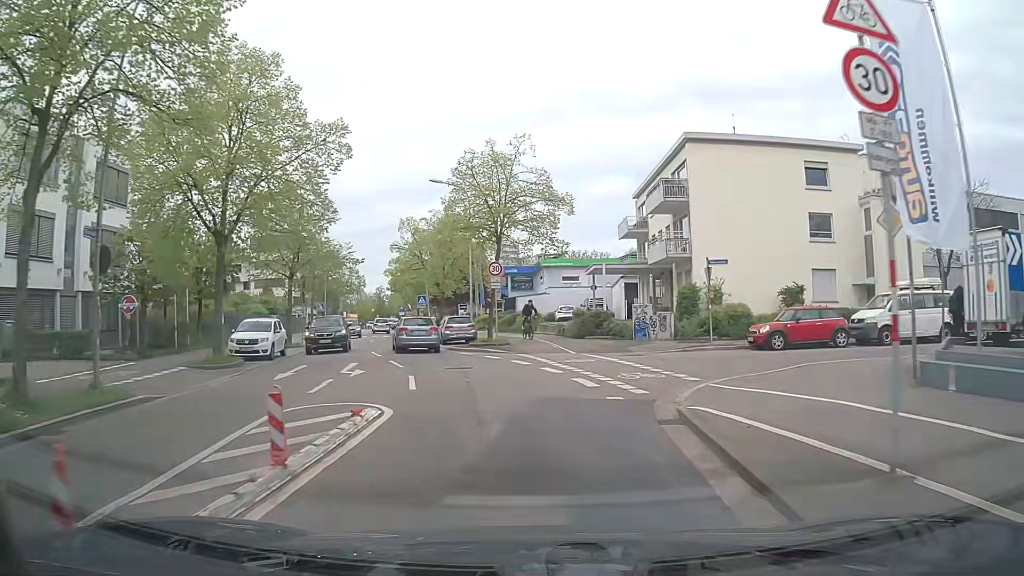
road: secondary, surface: asphalt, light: Day
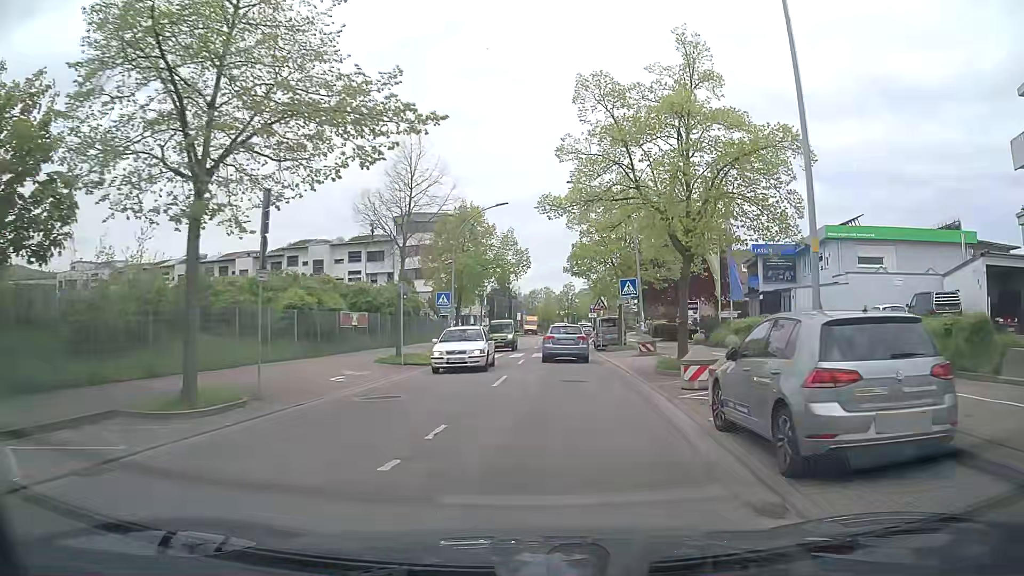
(-4.5, +27.4) m; -17°
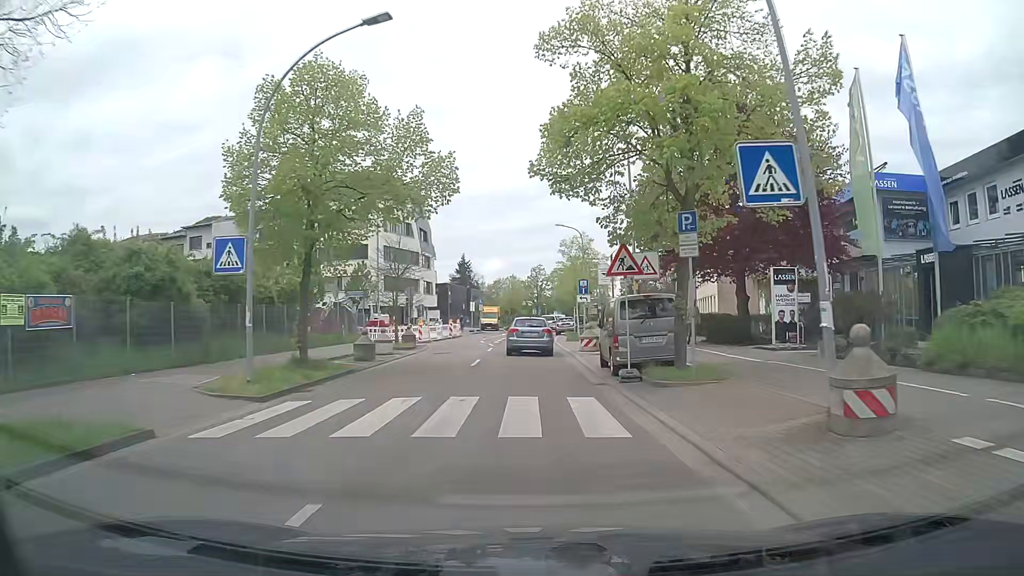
(+1.0, +22.3) m; +3°
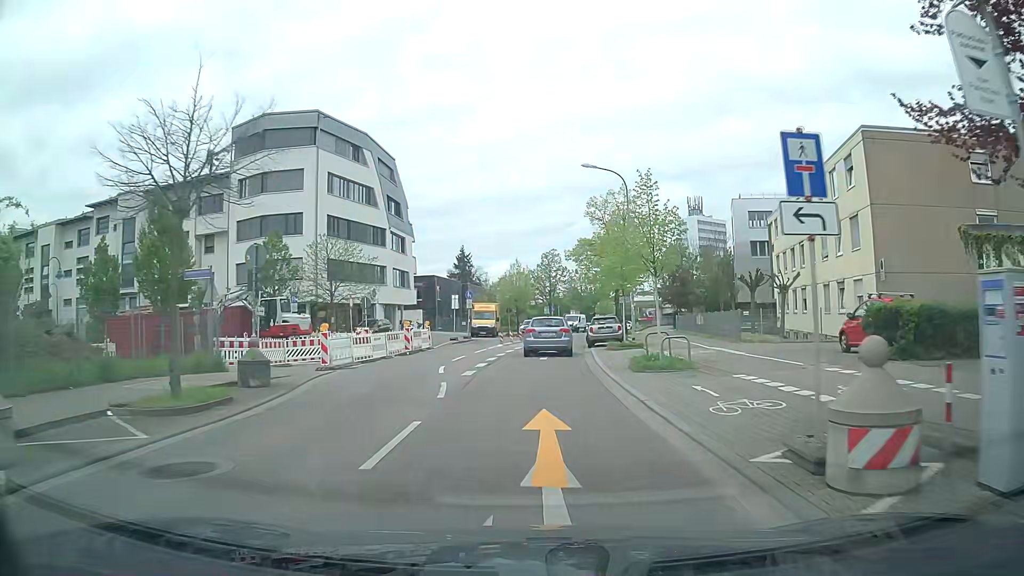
(-0.2, +22.9) m; 0°
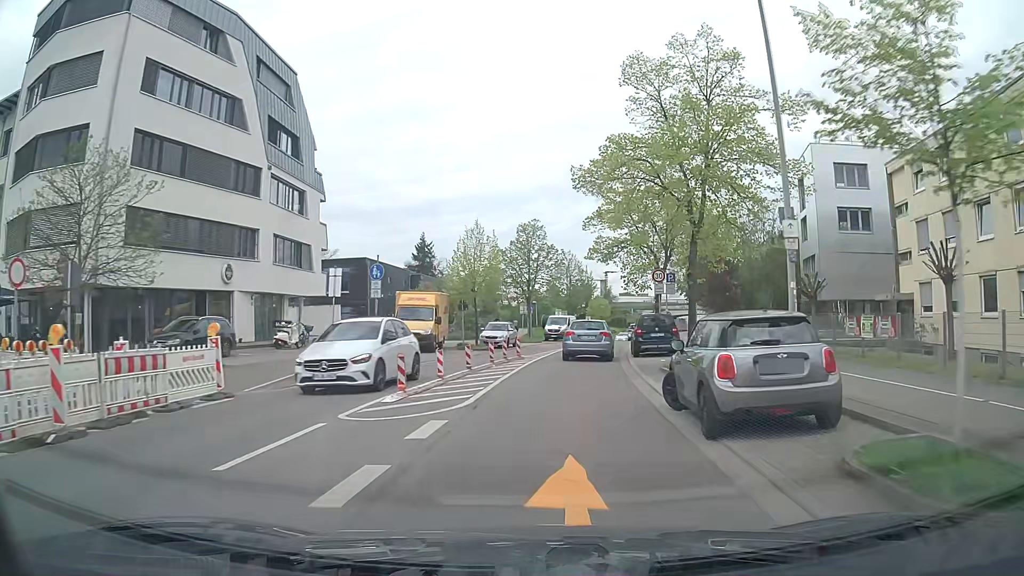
(0.0, +23.8) m; +2°
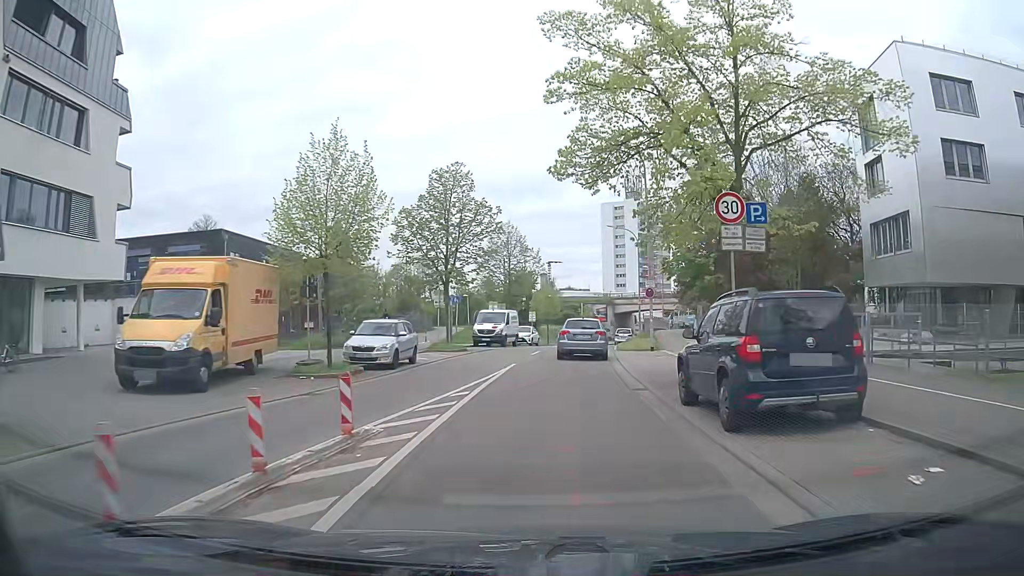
(+0.7, +17.9) m; +5°
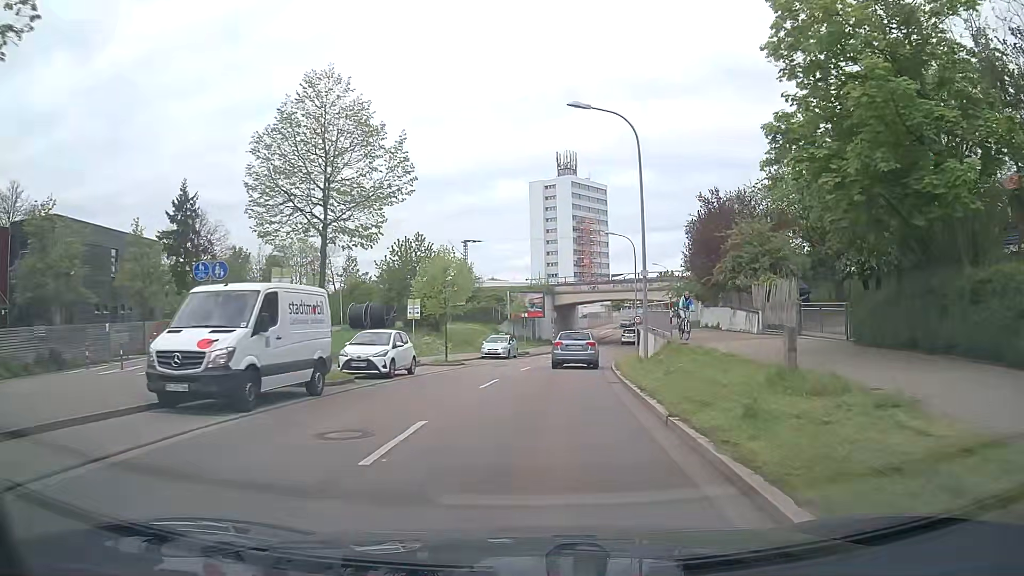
(+1.9, +29.5) m; +6°
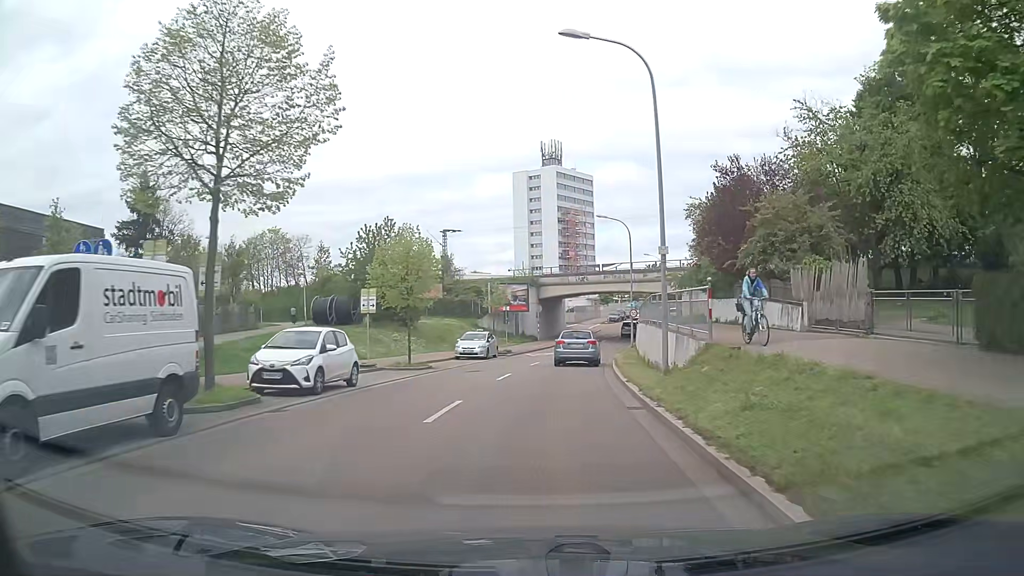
(+0.1, +5.9) m; +2°
(0, +10) (+1, +20) (+2, +30) (+3, +40) (+5, +50) (+7, +59) (+9, +69) (+11, +79) (+14, +89) (+17, +98) m
